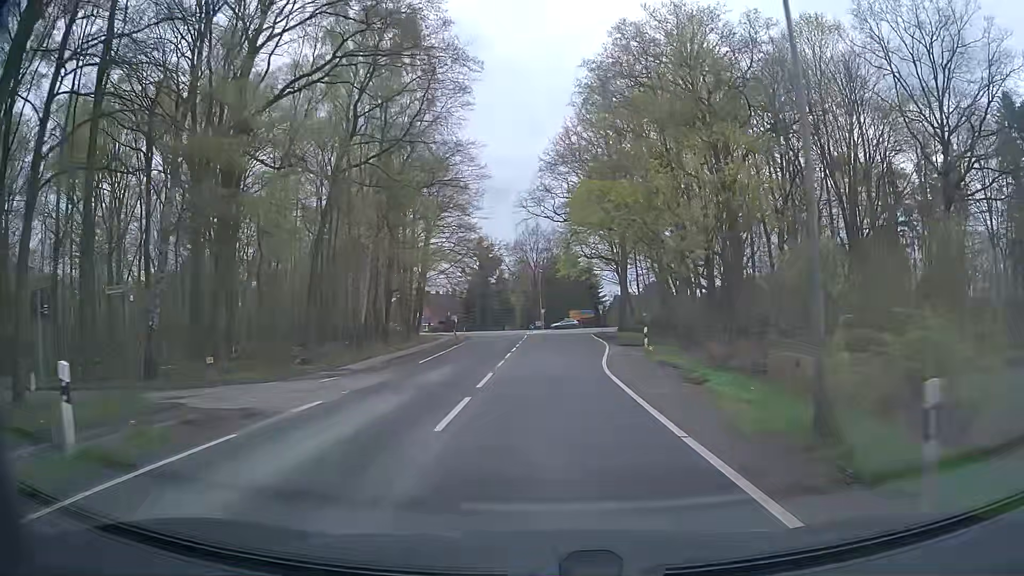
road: tertiary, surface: asphalt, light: Day
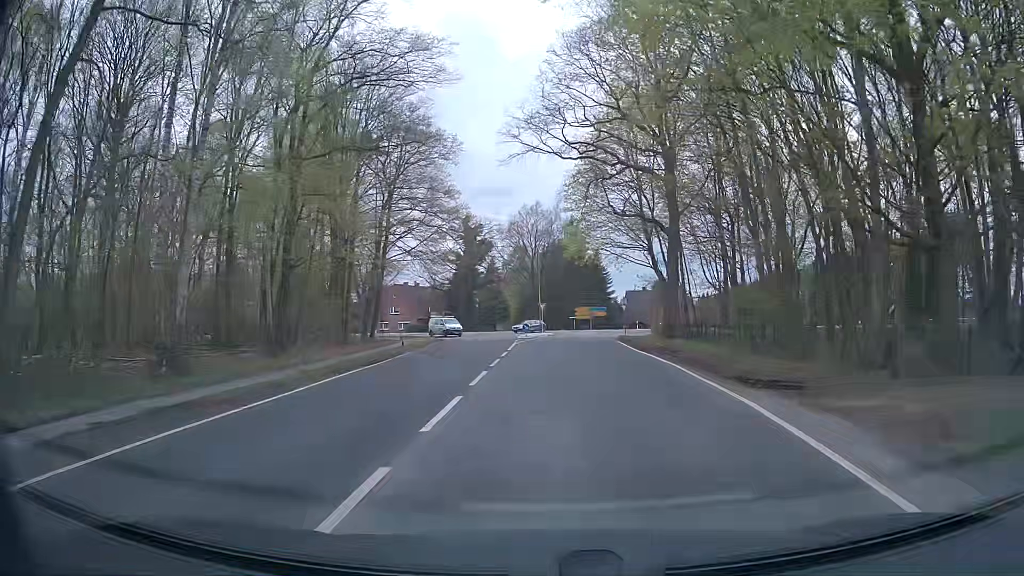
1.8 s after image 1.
(0.0, +23.6) m; 0°
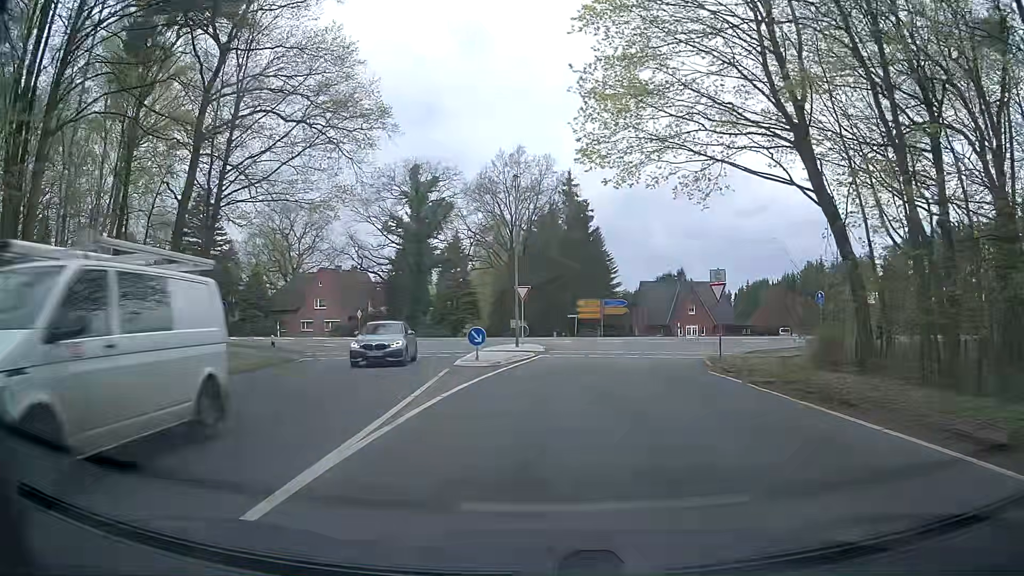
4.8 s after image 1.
(+0.5, +33.8) m; +1°
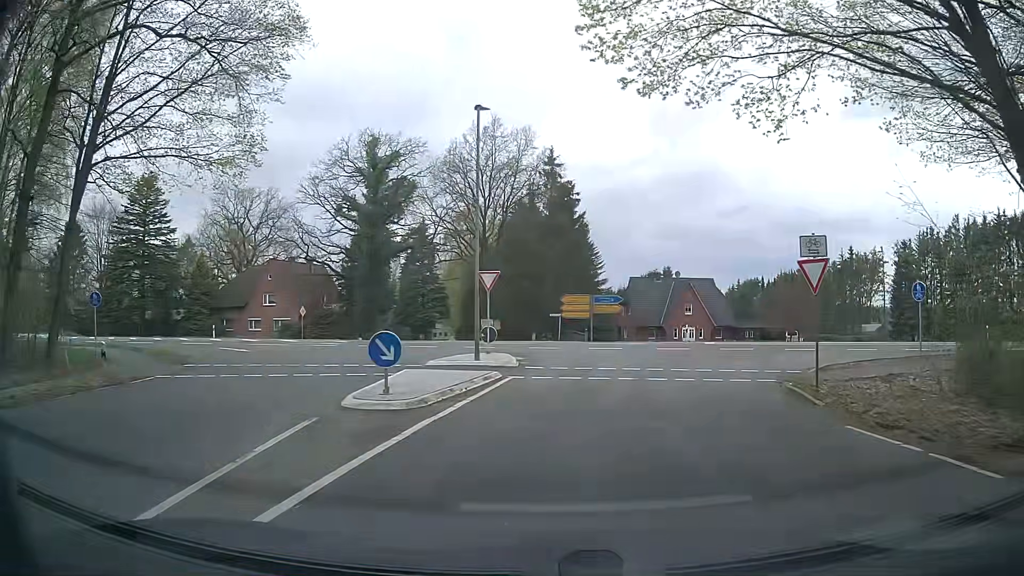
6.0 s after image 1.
(+0.2, +10.1) m; +3°
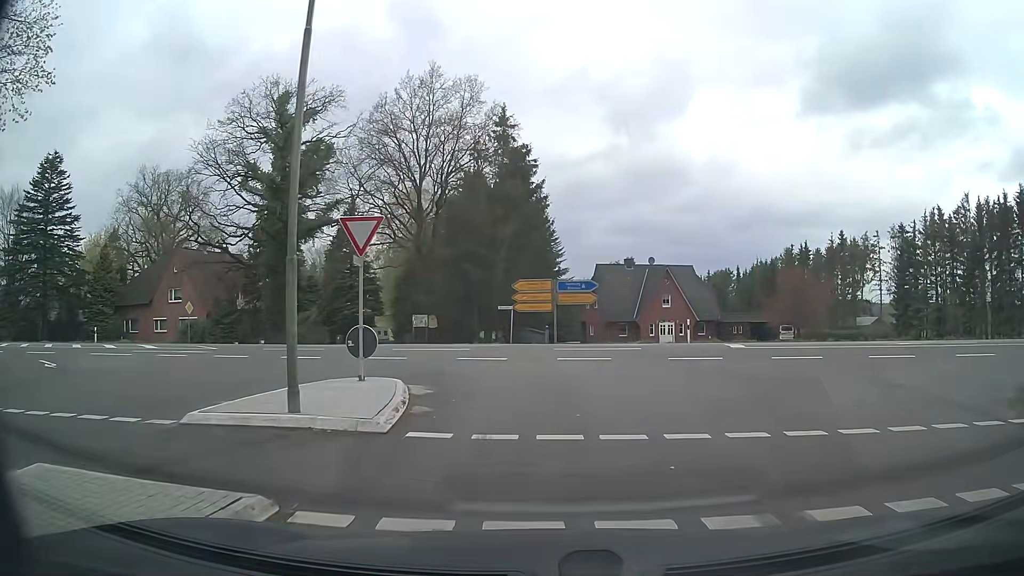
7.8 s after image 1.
(+0.2, +12.1) m; +2°
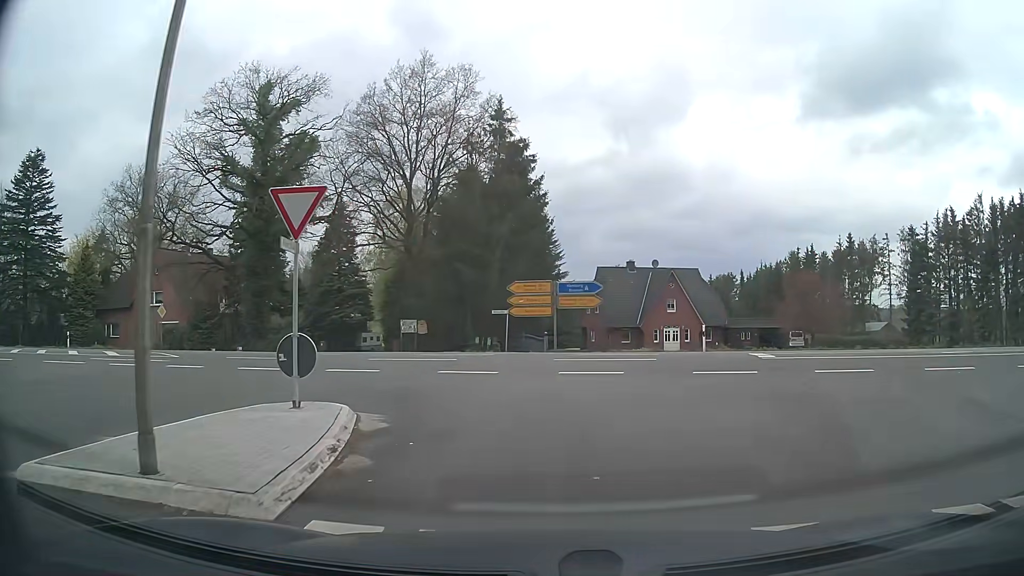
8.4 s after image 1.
(+0.1, +3.2) m; +1°
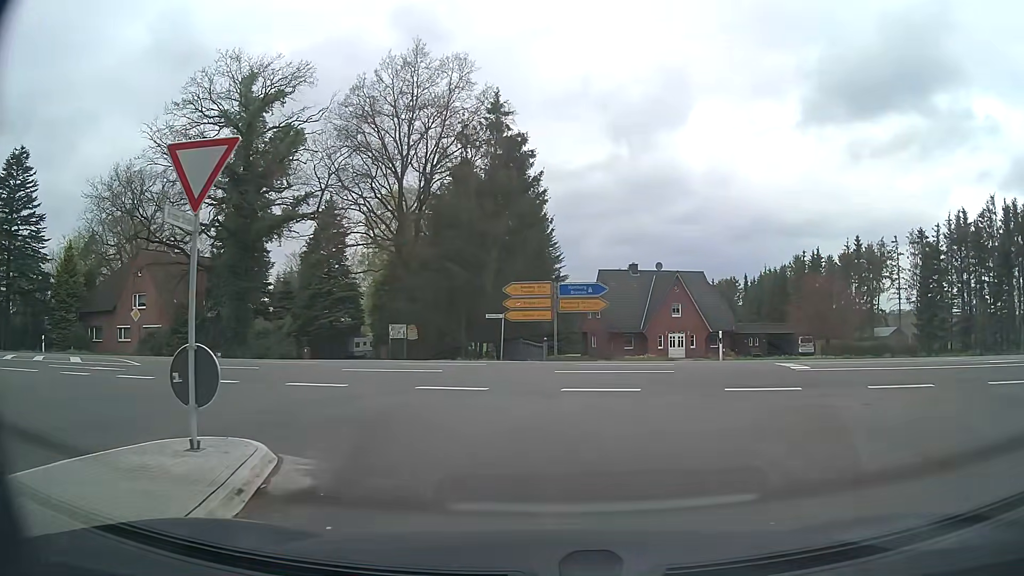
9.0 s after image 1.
(0.0, +2.8) m; +1°
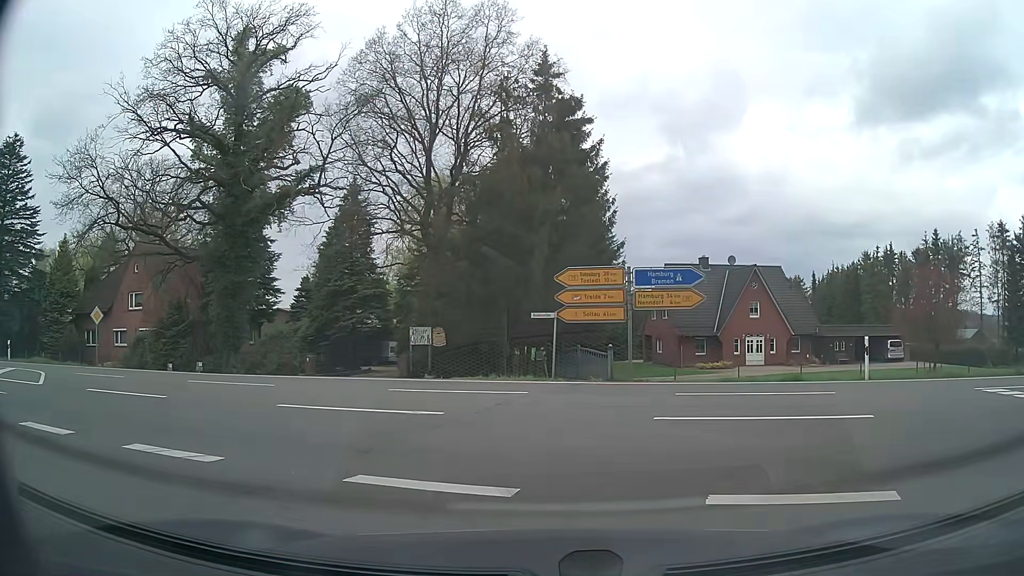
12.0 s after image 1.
(-0.3, +7.8) m; -3°
(-1, +10) (-7, +18) (-16, +22) (-26, +25) (-36, +27) (-46, +29) (-55, +31) (-65, +34) (-75, +36) (-84, +38) m
